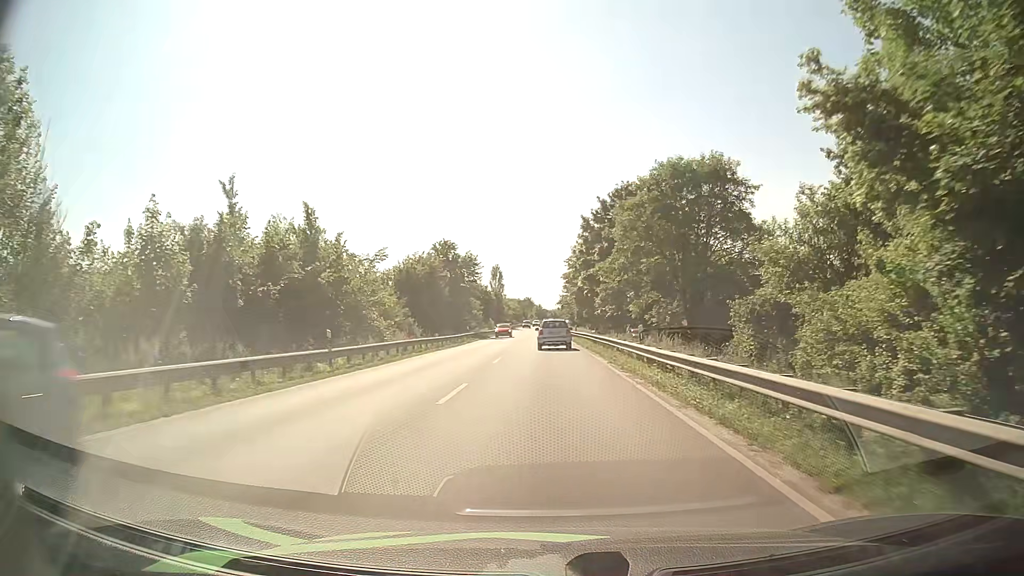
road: primary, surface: asphalt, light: Day
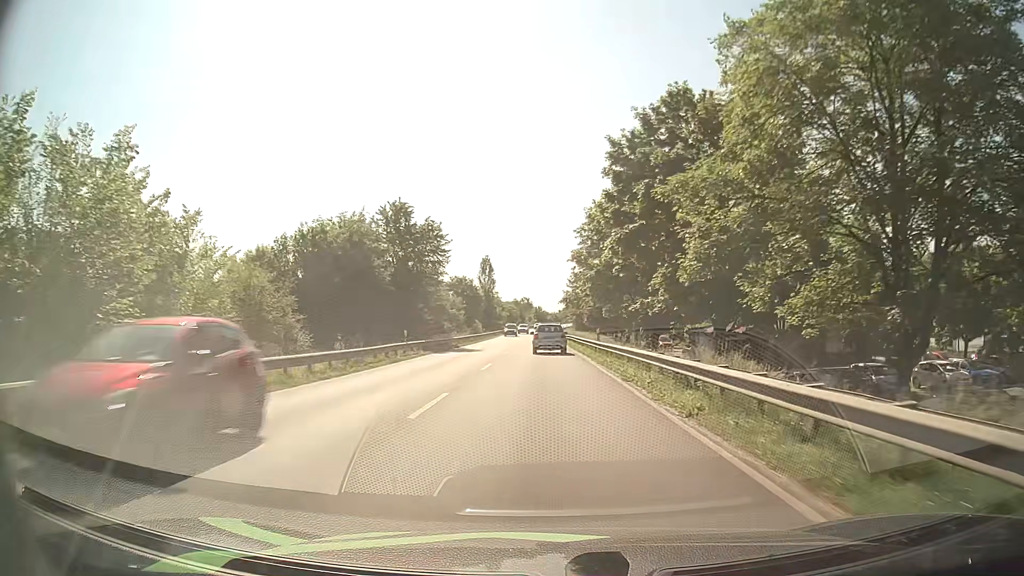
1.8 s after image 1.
(-0.1, +25.7) m; 0°
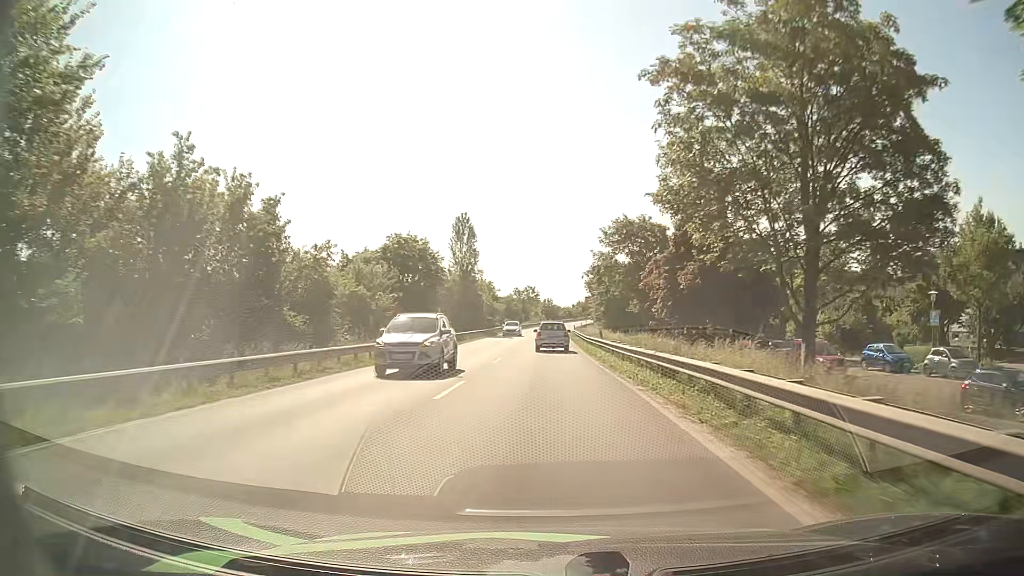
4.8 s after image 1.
(-0.4, +46.0) m; -1°
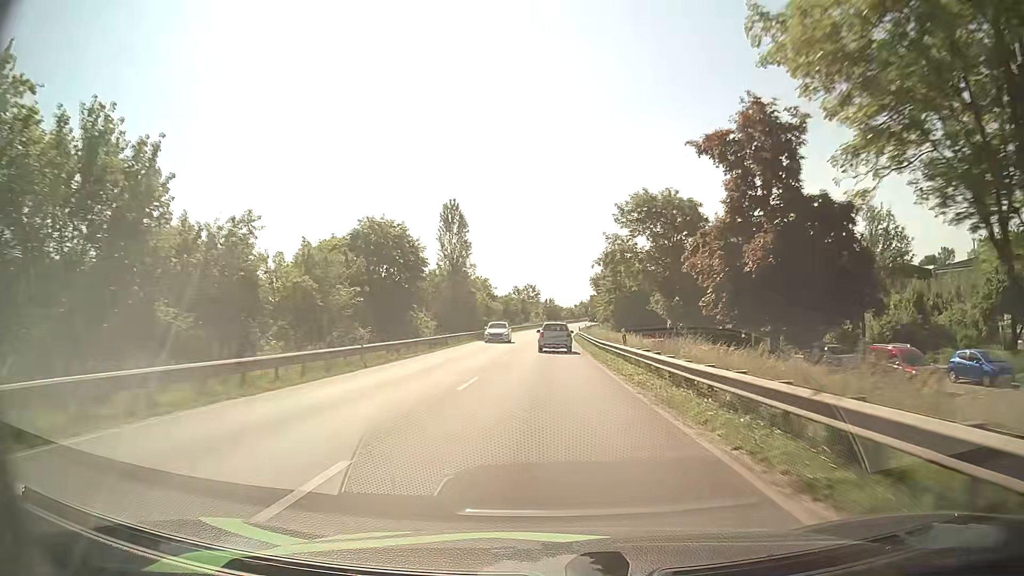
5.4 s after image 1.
(0.0, +9.6) m; 0°
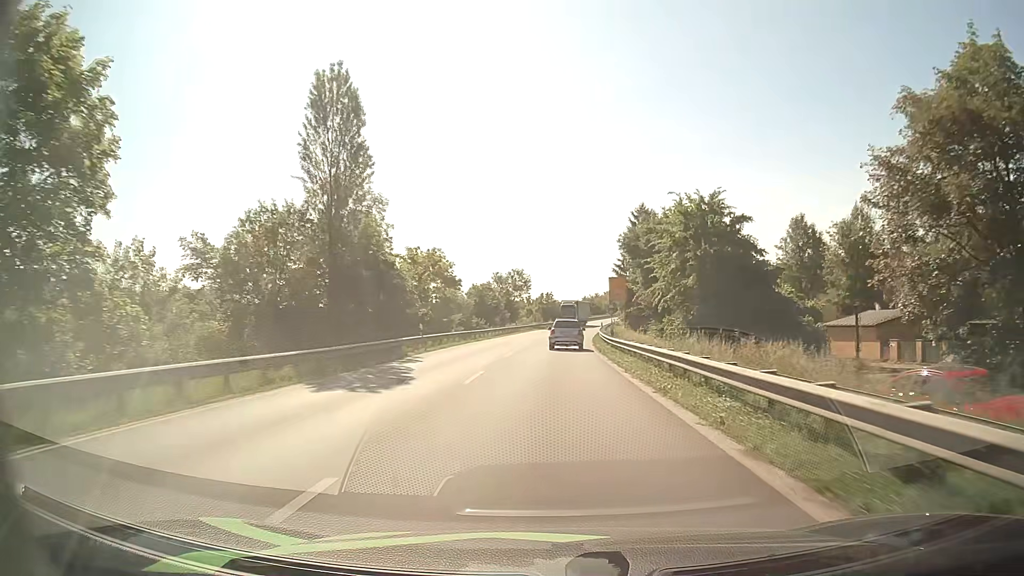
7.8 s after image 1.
(0.0, +39.4) m; 0°
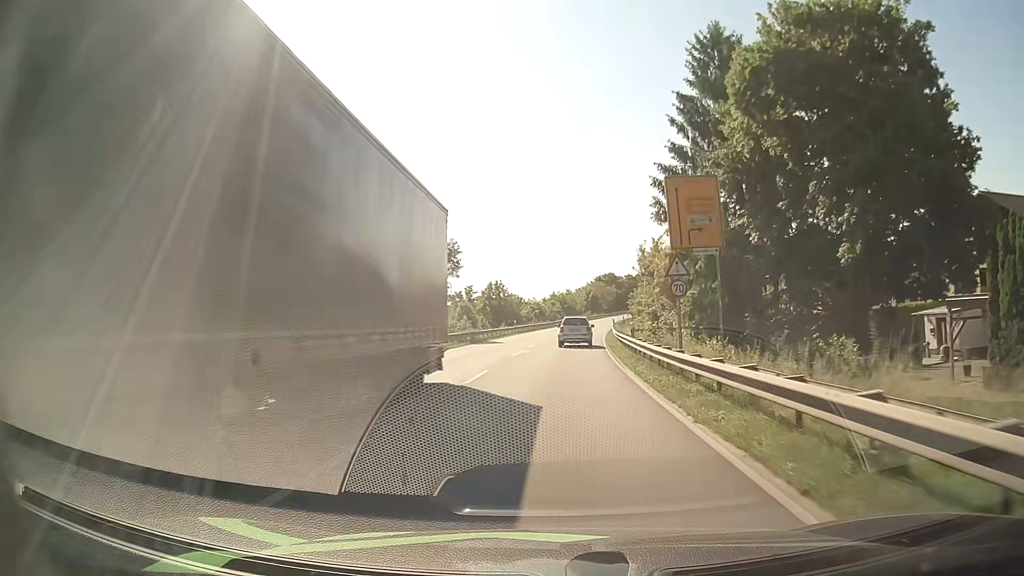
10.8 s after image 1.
(+1.0, +47.7) m; +3°
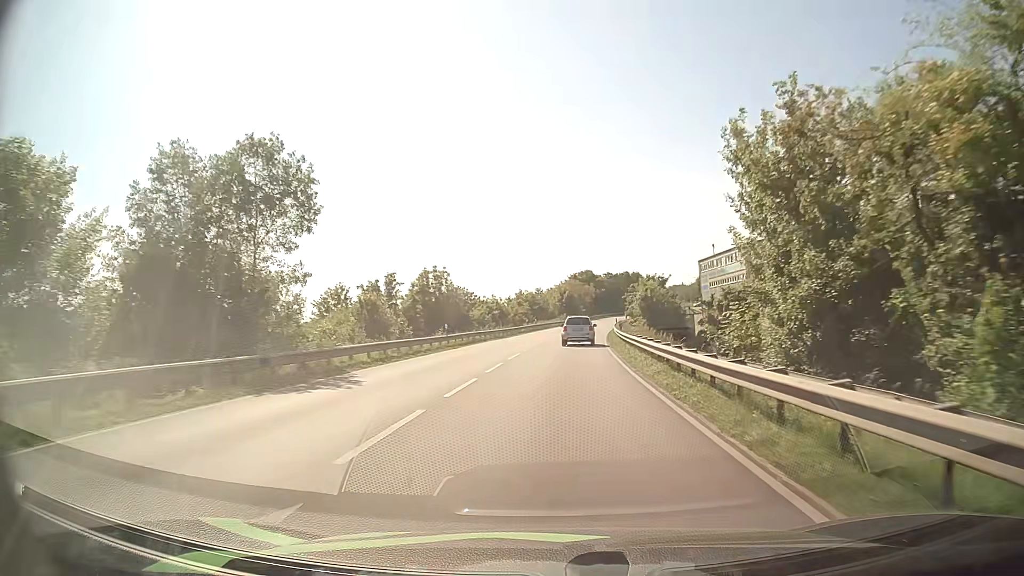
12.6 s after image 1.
(+0.6, +27.4) m; +3°
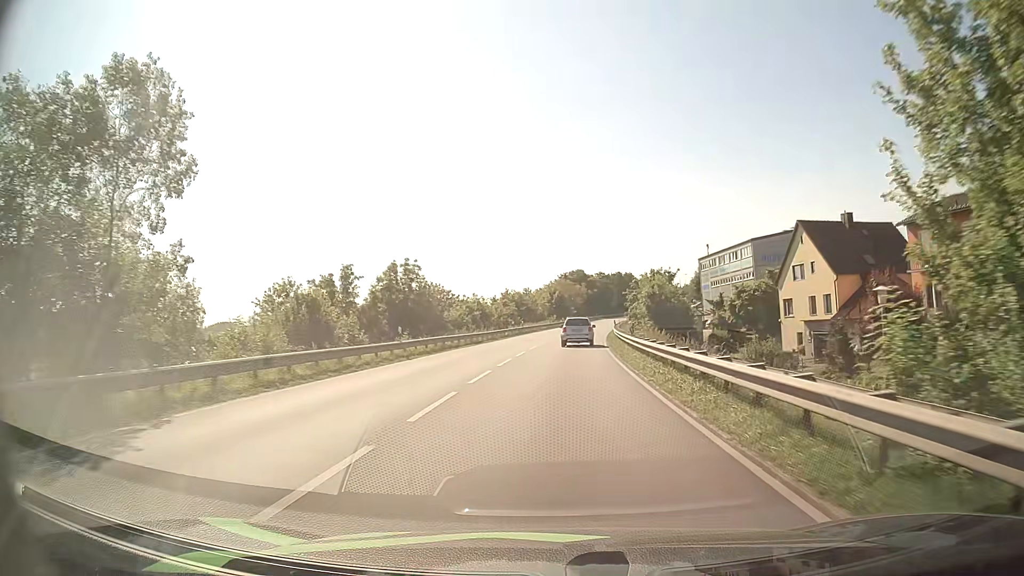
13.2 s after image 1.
(0.0, +8.9) m; +1°
(0, +10) (0, +20) (+1, +30) (+1, +40) (+2, +50) (+3, +60) (+4, +70) (+5, +80) (+6, +90) (+8, +100) m
